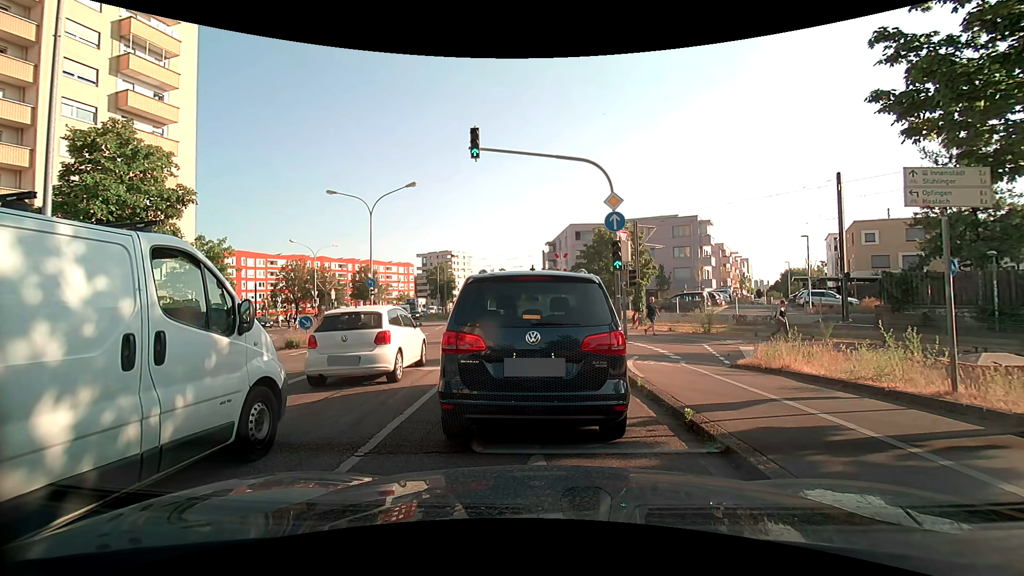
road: secondary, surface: asphalt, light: Day
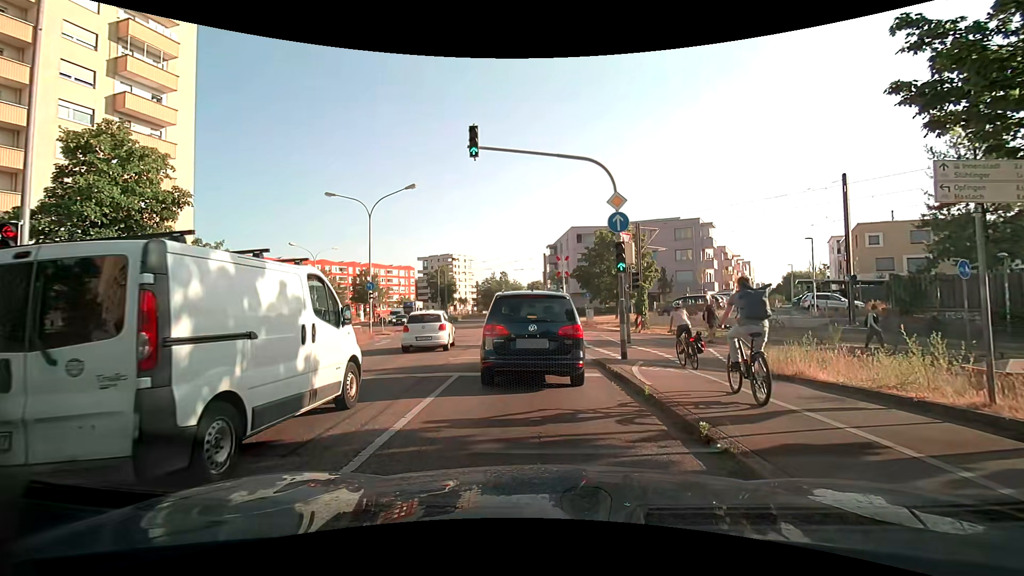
(0.0, +0.5) m; 0°
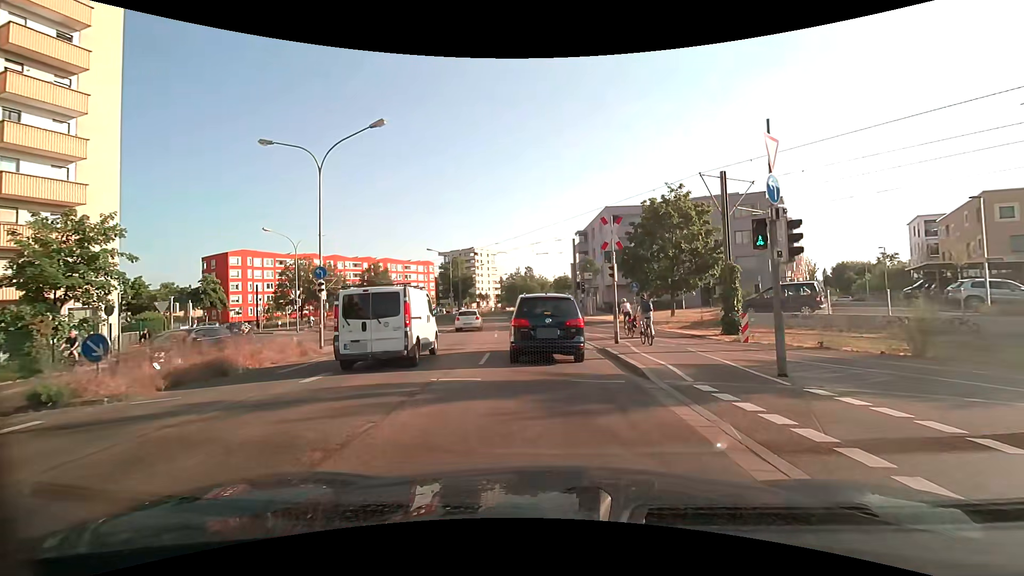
(-0.8, +11.8) m; -5°
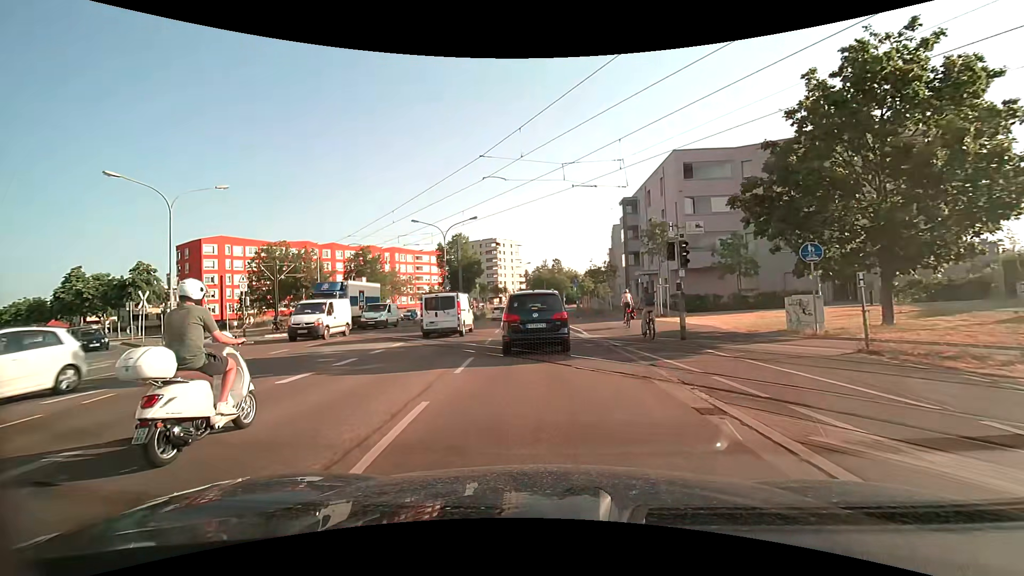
(-0.4, +20.7) m; -3°
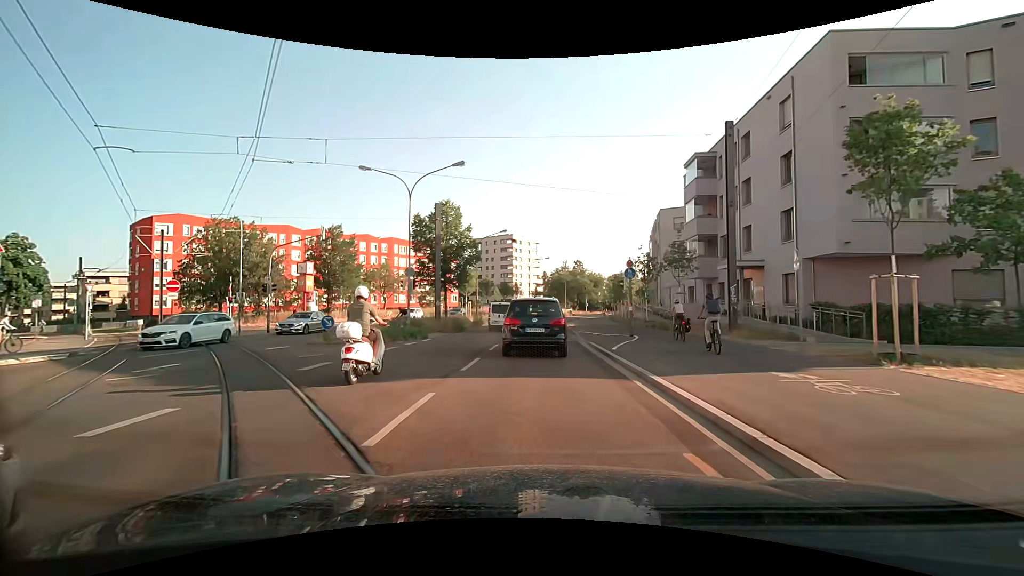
(-0.5, +19.0) m; -3°
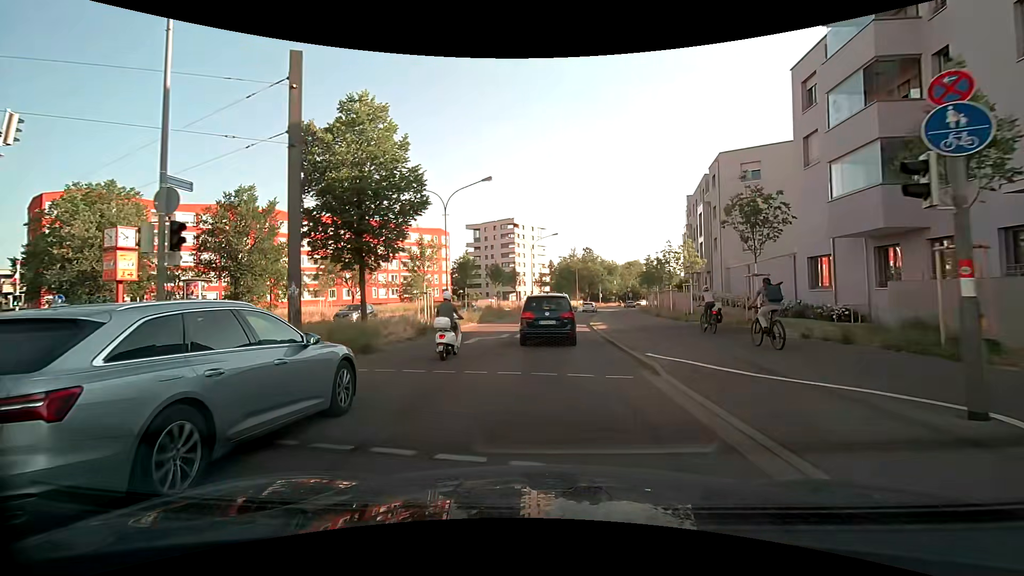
(+0.1, +19.3) m; 0°
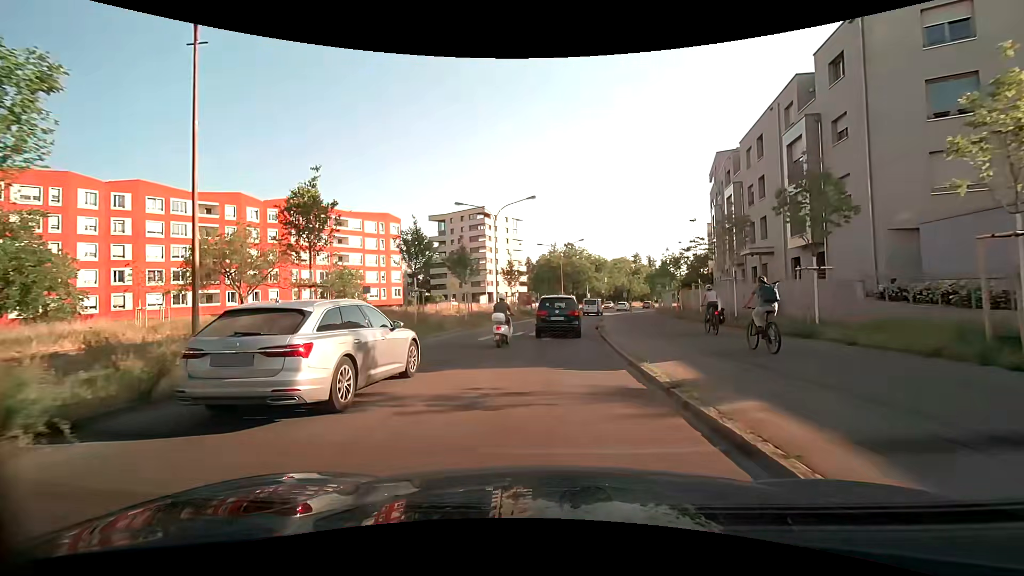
(+0.7, +22.8) m; +3°
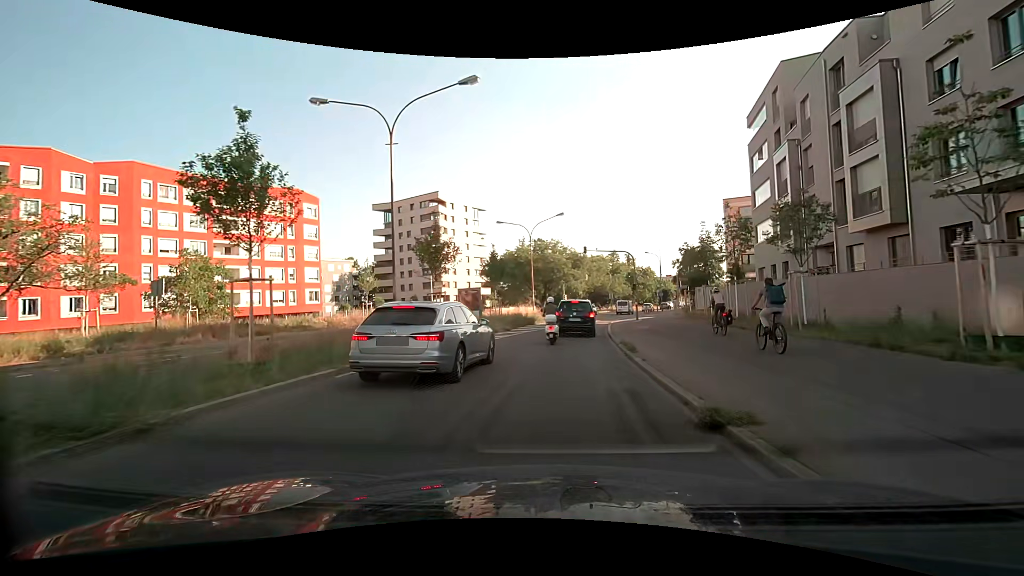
(+0.4, +21.7) m; +3°
(0, +10) (+1, +20) (+2, +30) (+3, +40) (+5, +50) (+7, +59) (+10, +69) (+13, +79) (+17, +88) (+20, +97) m
